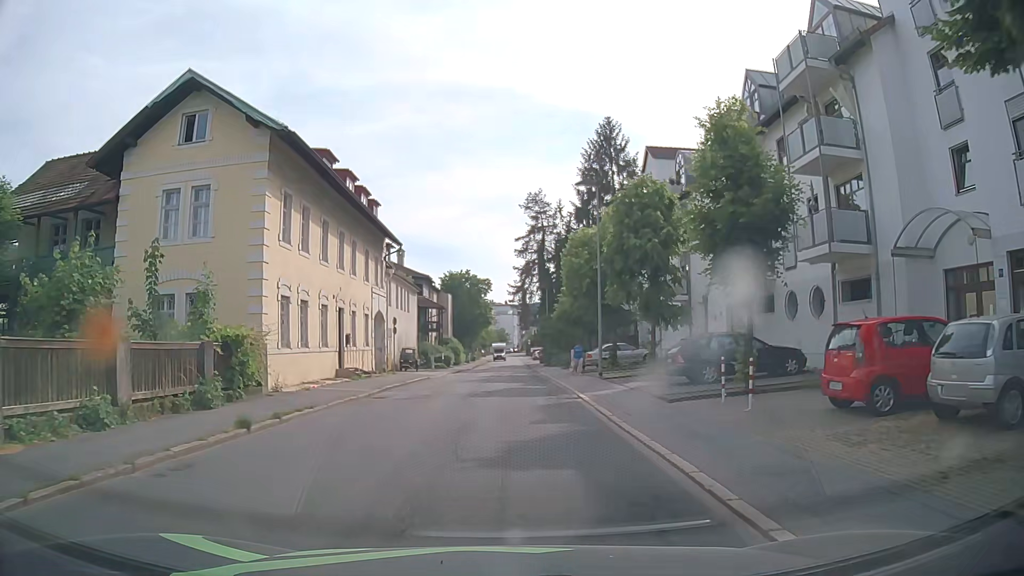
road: residential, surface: asphalt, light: Day
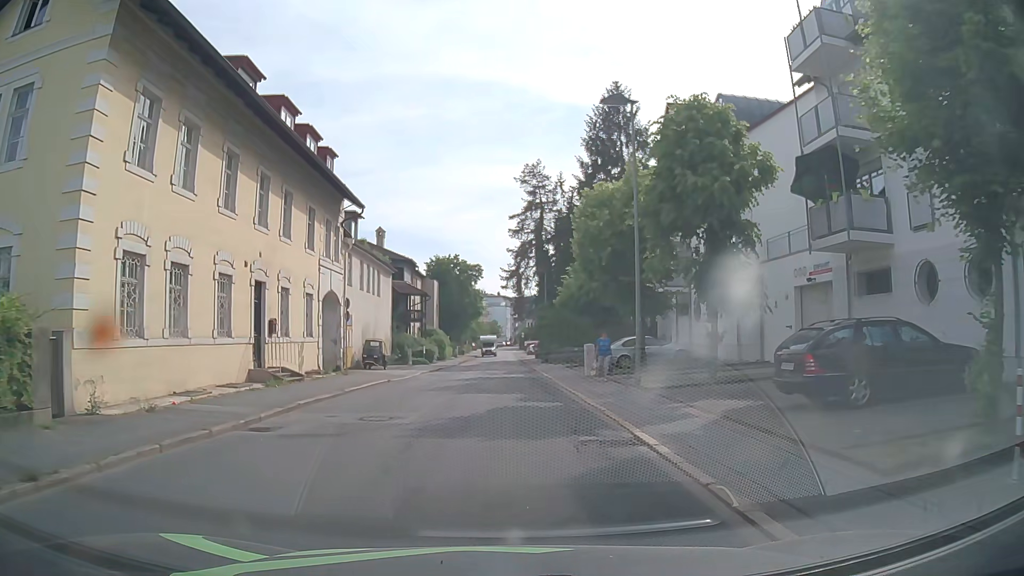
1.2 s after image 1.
(0.0, +9.3) m; +1°
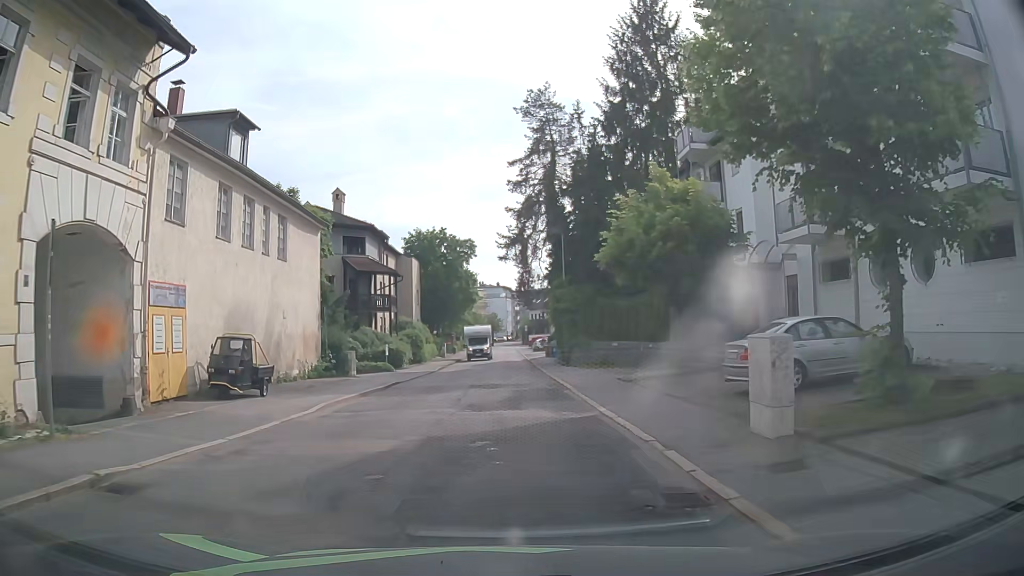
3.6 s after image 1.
(0.0, +18.5) m; +1°
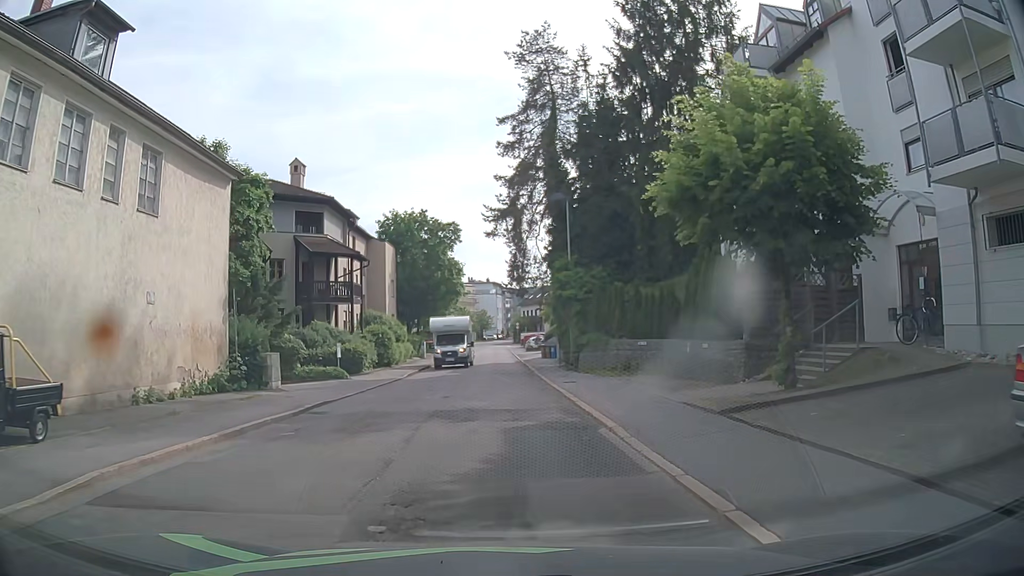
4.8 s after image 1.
(-0.1, +9.2) m; -1°
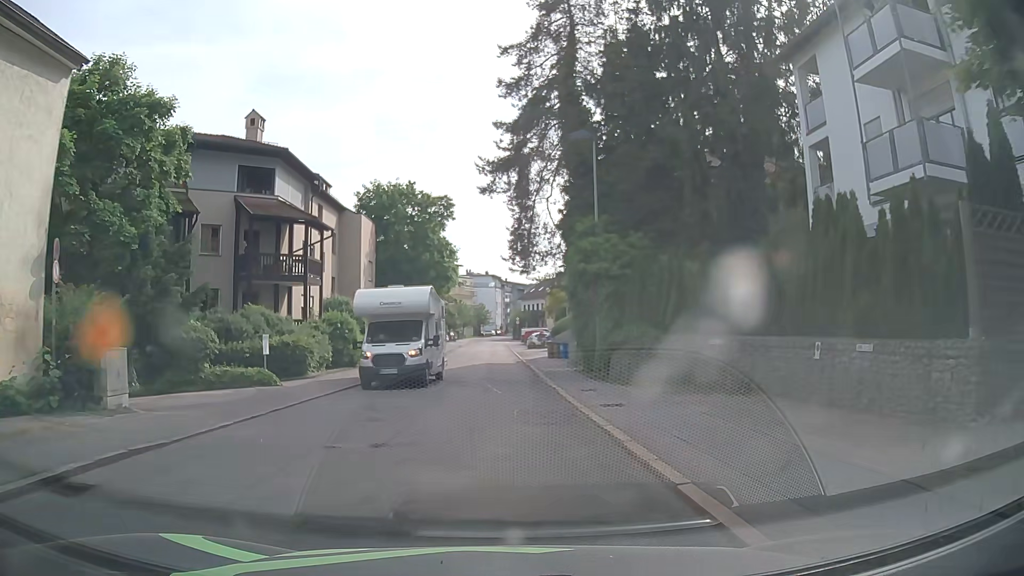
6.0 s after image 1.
(+0.2, +9.2) m; +2°
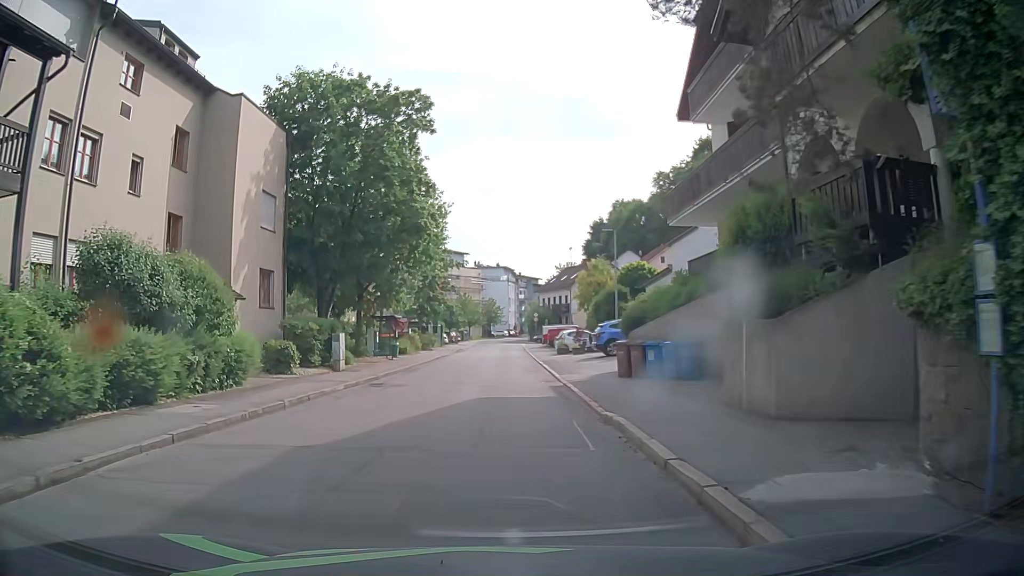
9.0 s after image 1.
(-0.5, +22.7) m; -1°
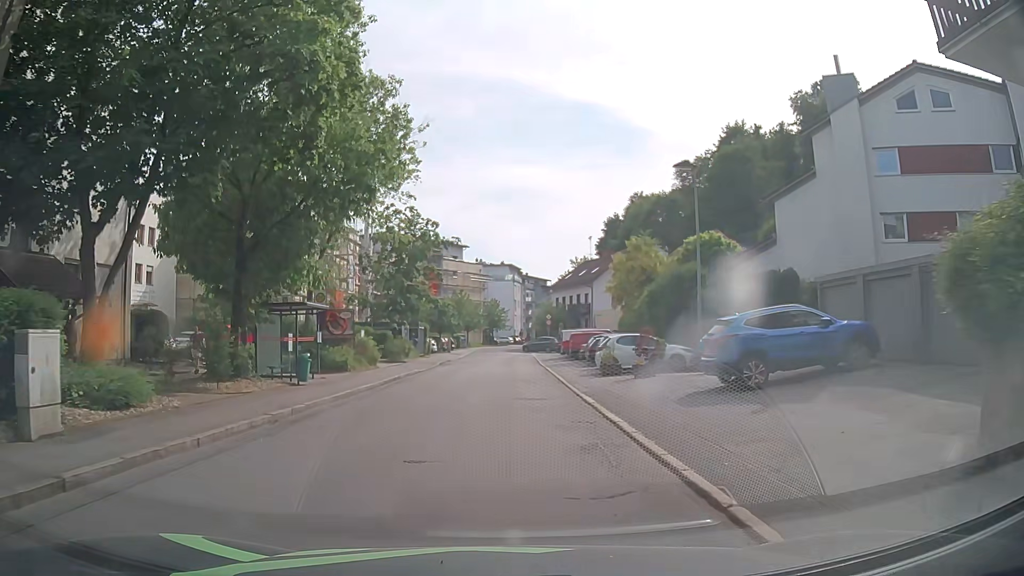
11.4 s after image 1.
(-0.2, +17.9) m; 0°
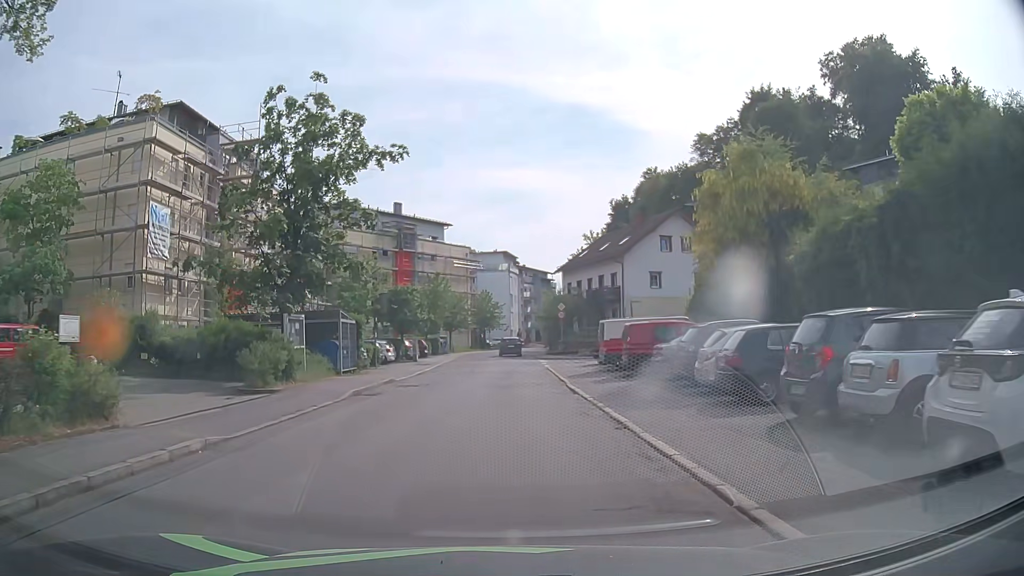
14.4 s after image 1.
(-0.1, +22.2) m; 0°
